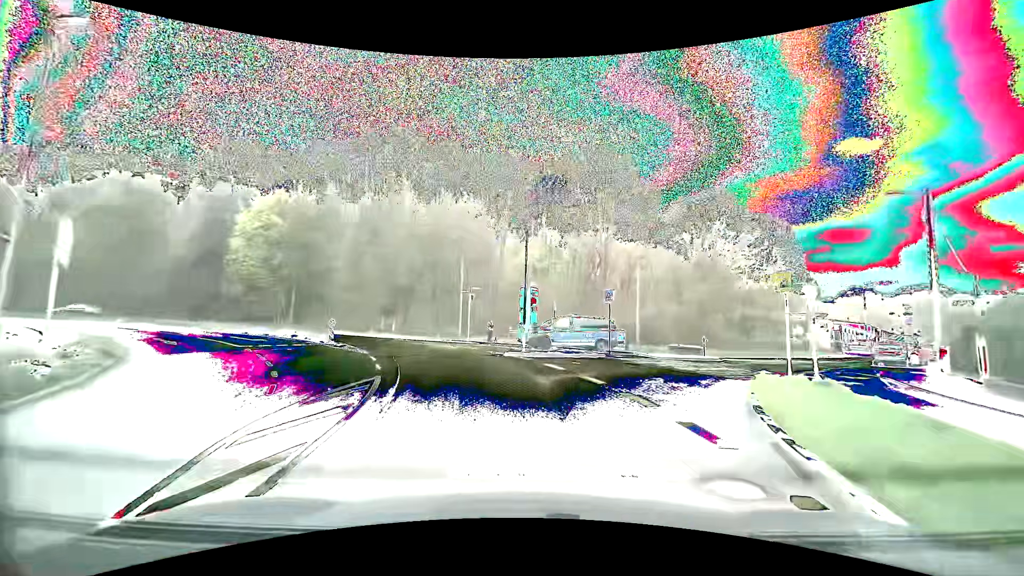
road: secondary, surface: asphalt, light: Day
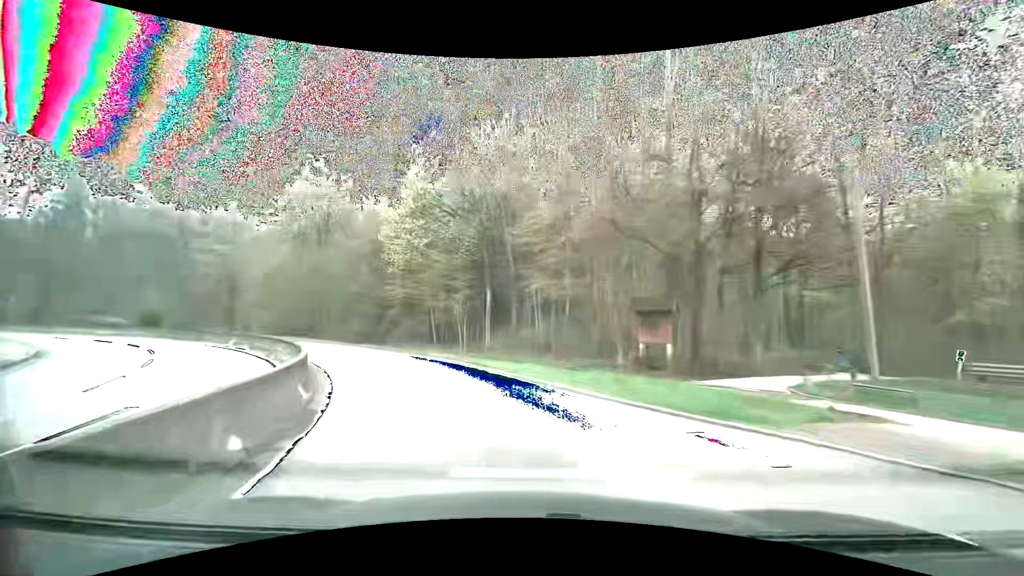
(-6.0, +25.4) m; -30°
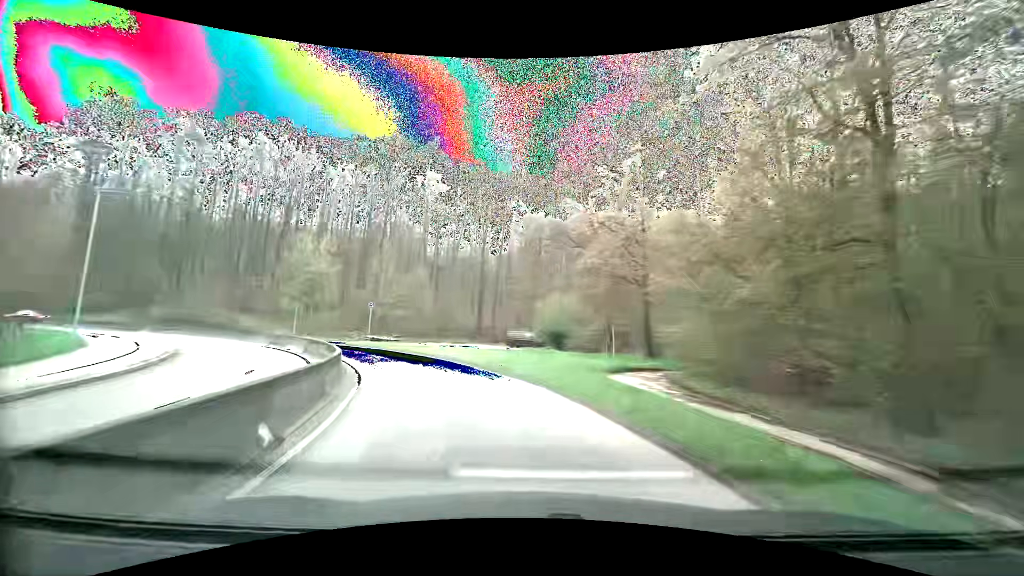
(-14.1, +30.0) m; -49°
(-1, +10) (-4, +19) (-9, +28) (-15, +36) (-23, +42) (-32, +46) (-42, +49) (-52, +50) (-62, +50) (-72, +51) m
